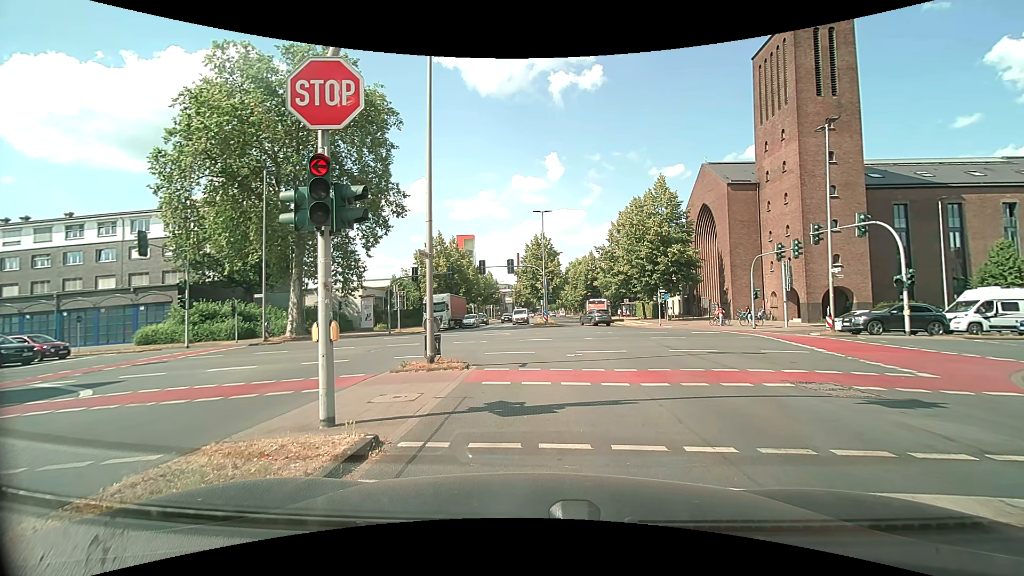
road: secondary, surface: asphalt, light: Day
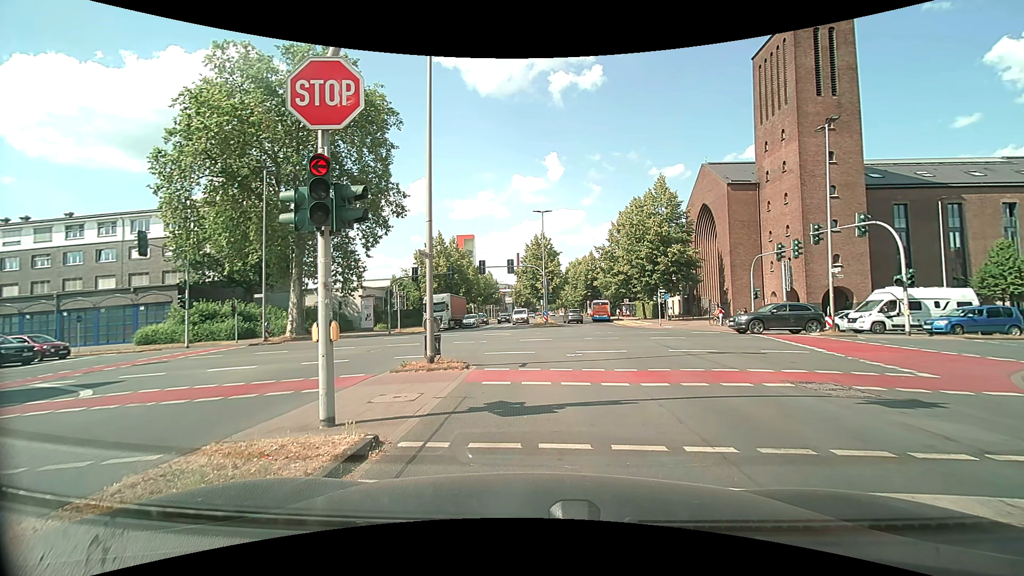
(0.0, 0.0) m; 0°
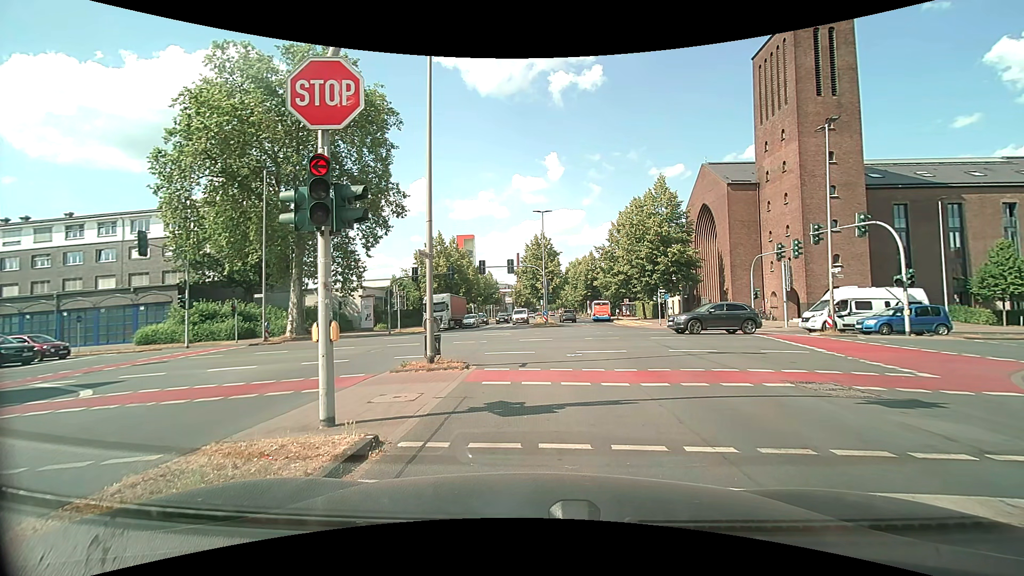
(0.0, 0.0) m; 0°
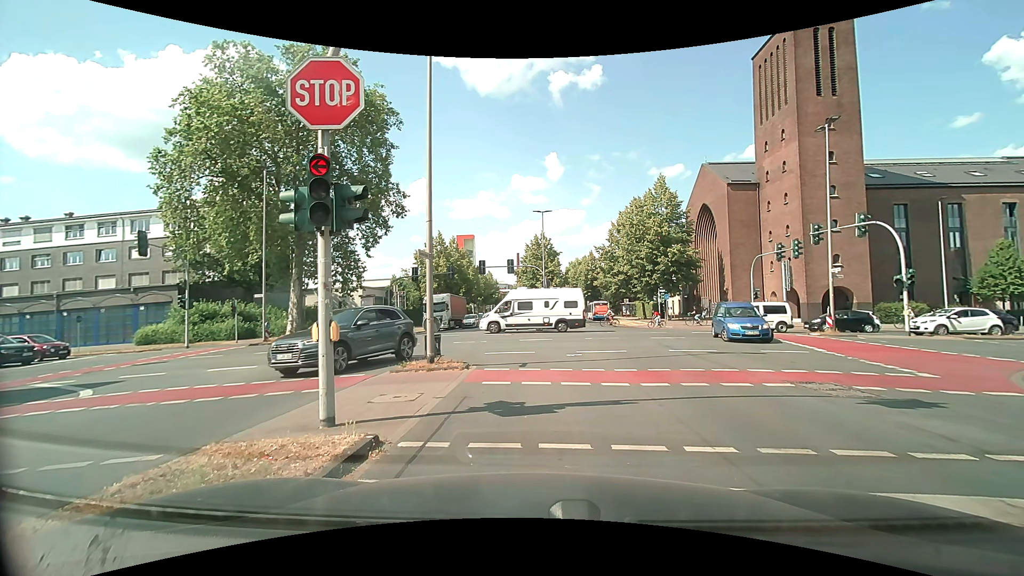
(0.0, 0.0) m; 0°
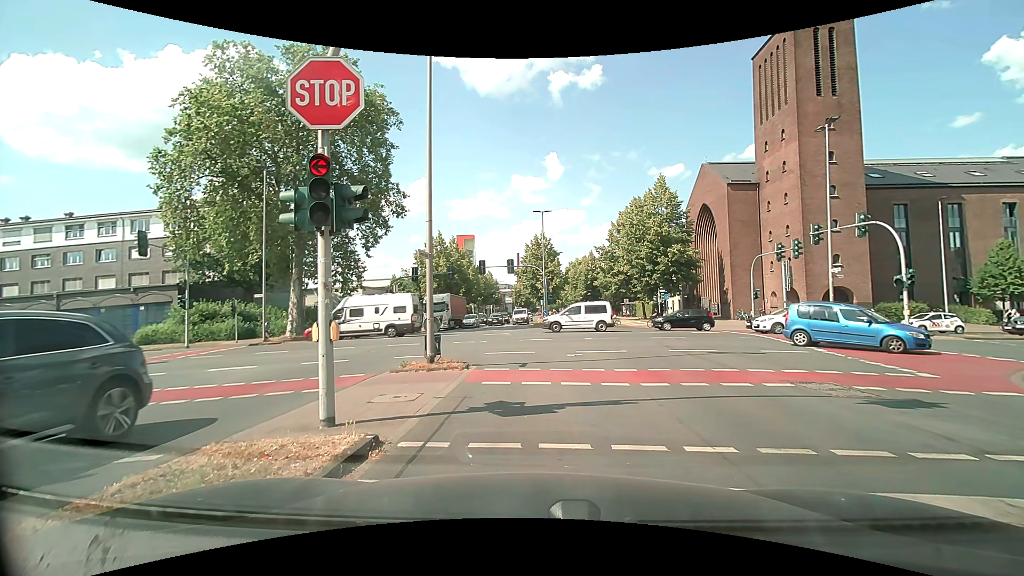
(0.0, 0.0) m; 0°
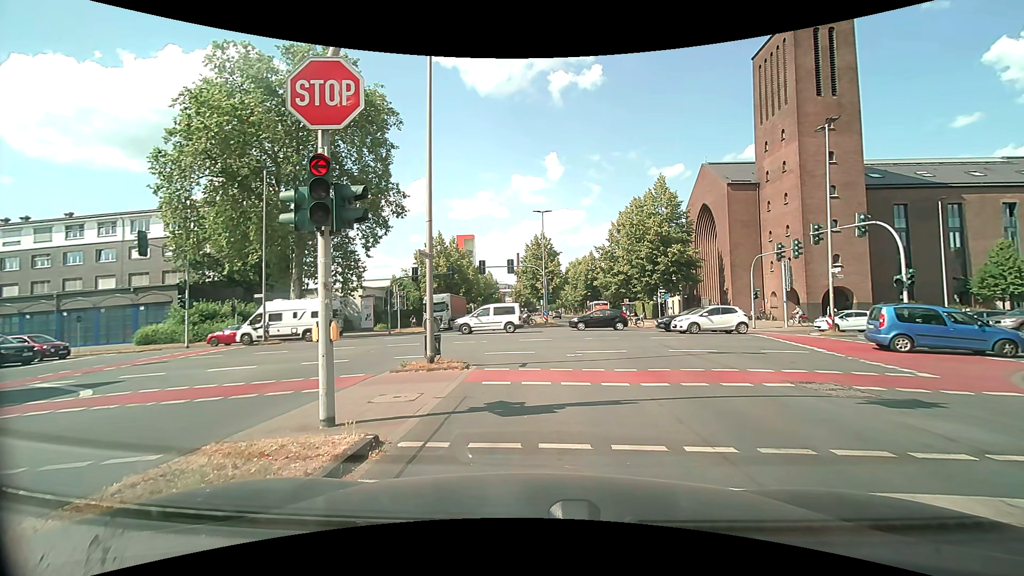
(0.0, 0.0) m; 0°
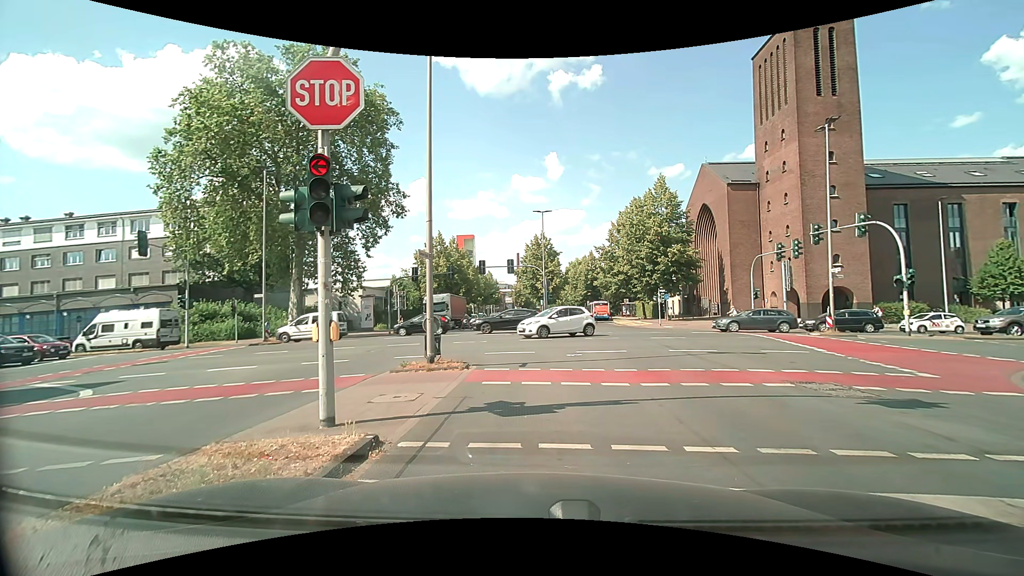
(0.0, 0.0) m; 0°
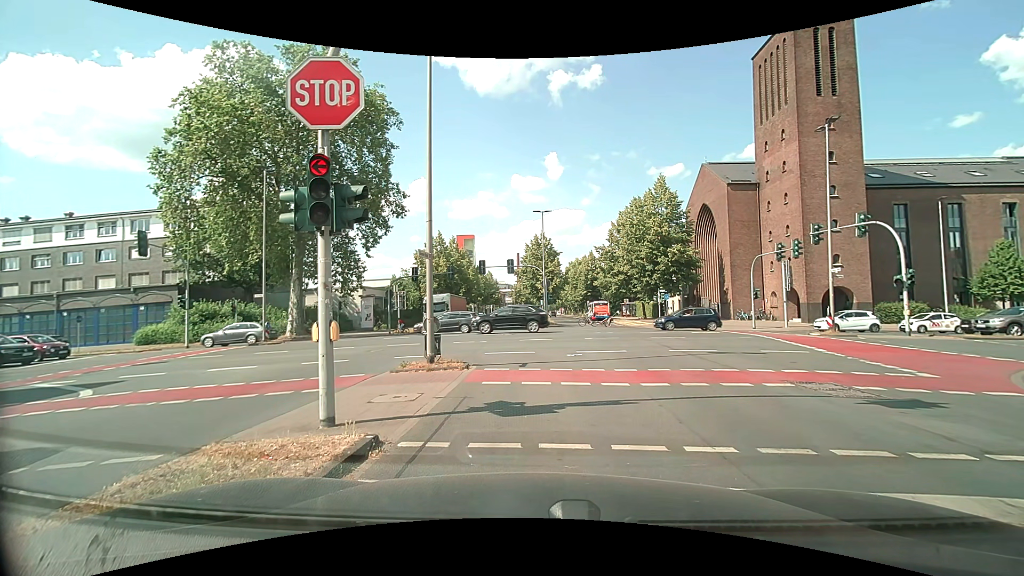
(0.0, 0.0) m; 0°
(0, +10) (0, +20) (-3, +29) (-10, +36) (-20, +38) (-30, +38) (-40, +38) (-50, +39) (-60, +39) (-70, +39) m
